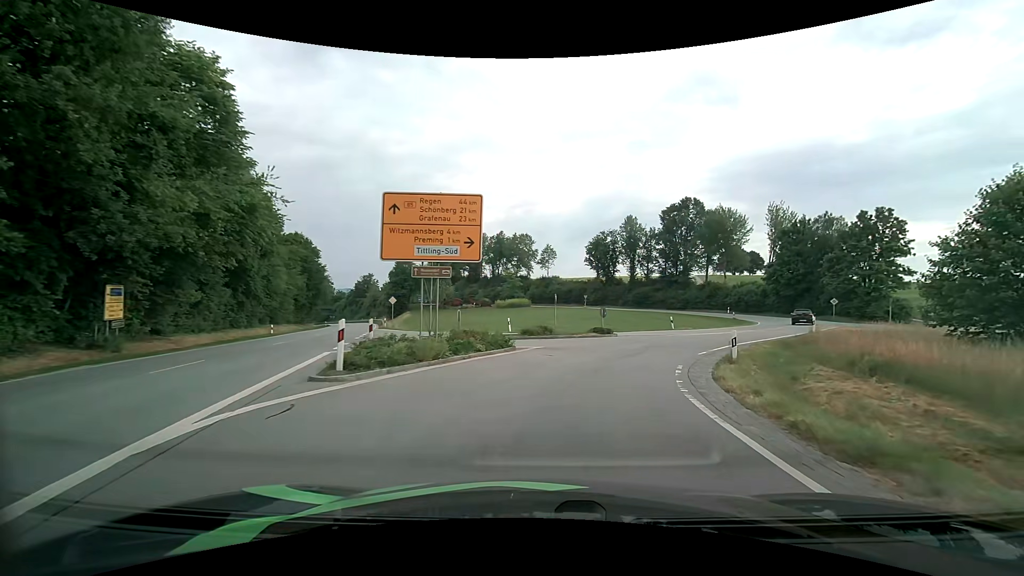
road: tertiary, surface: asphalt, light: Day
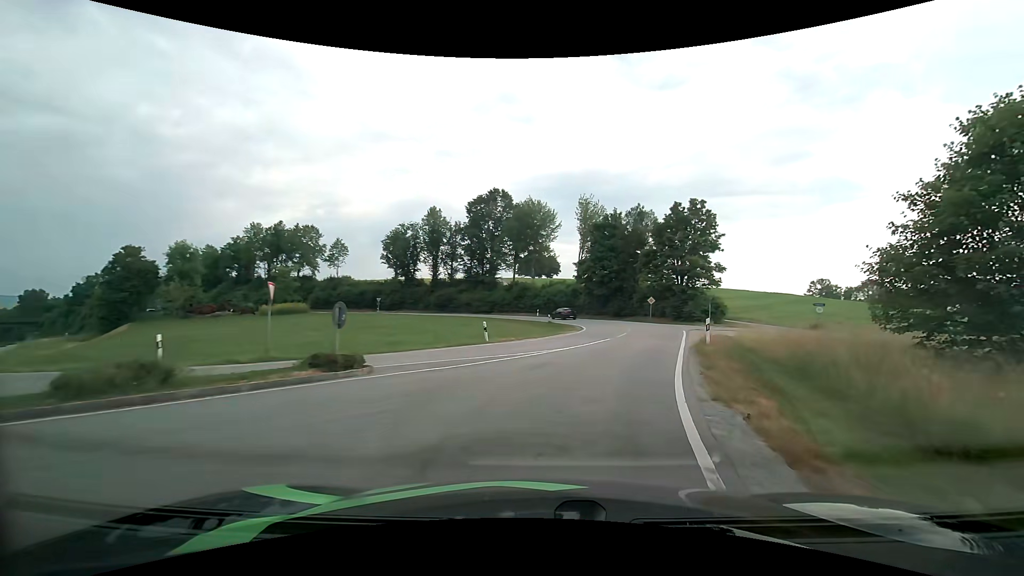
(+2.9, +16.2) m; +21°
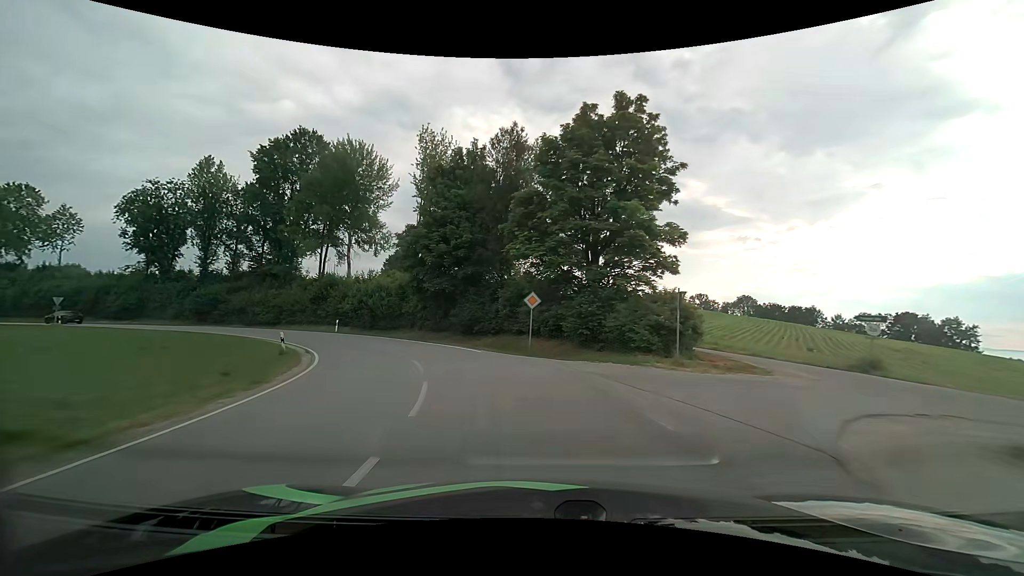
(+7.1, +31.5) m; +14°
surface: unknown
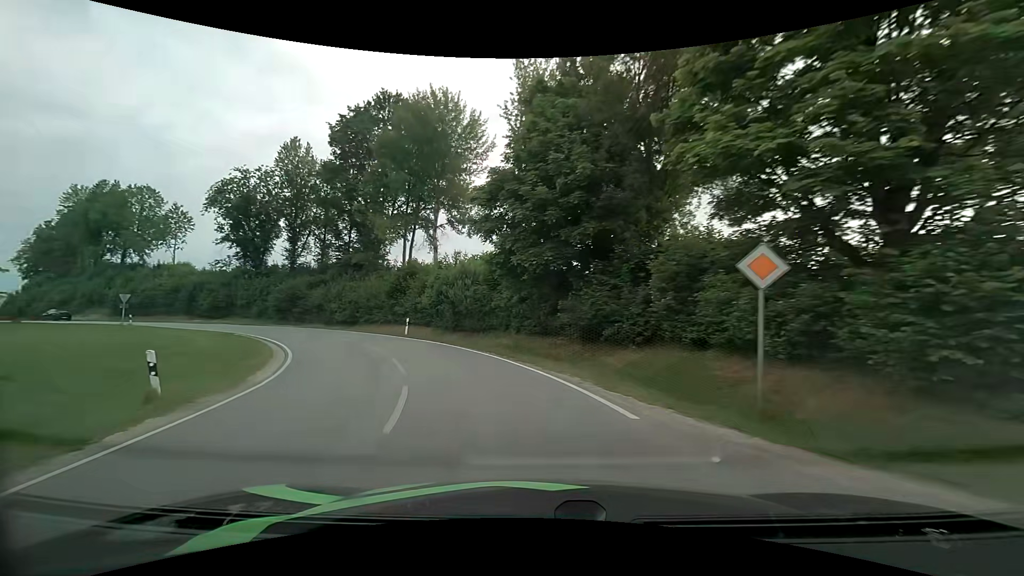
(-1.5, +13.8) m; -14°
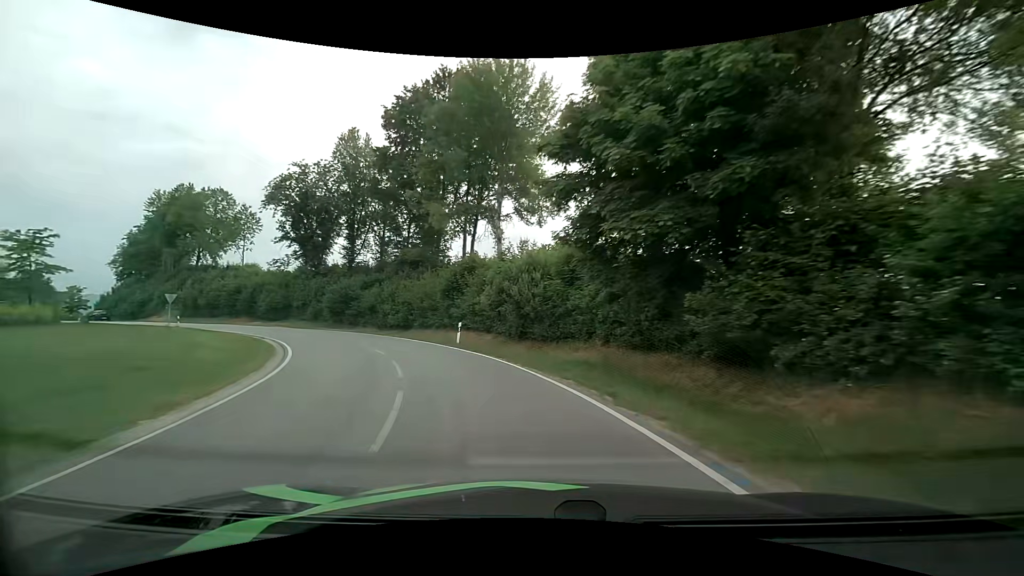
(-0.5, +7.0) m; -8°
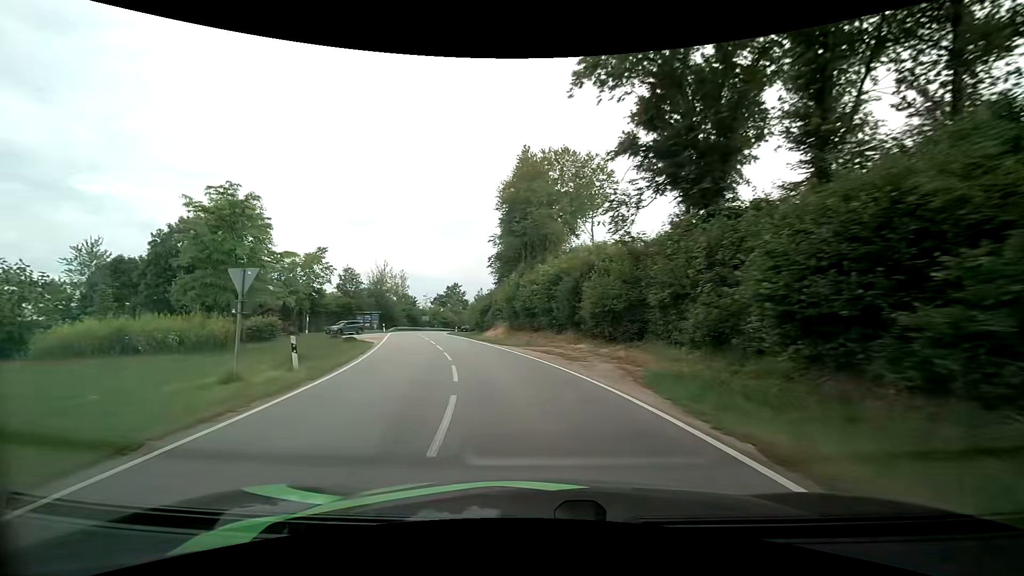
(-14.4, +34.6) m; -43°
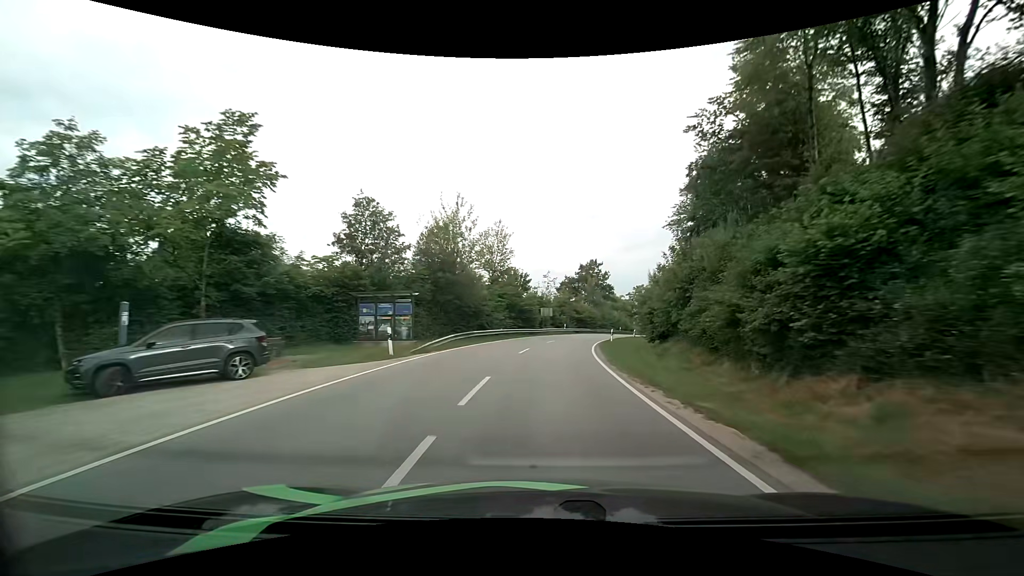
(-9.6, +45.2) m; -16°
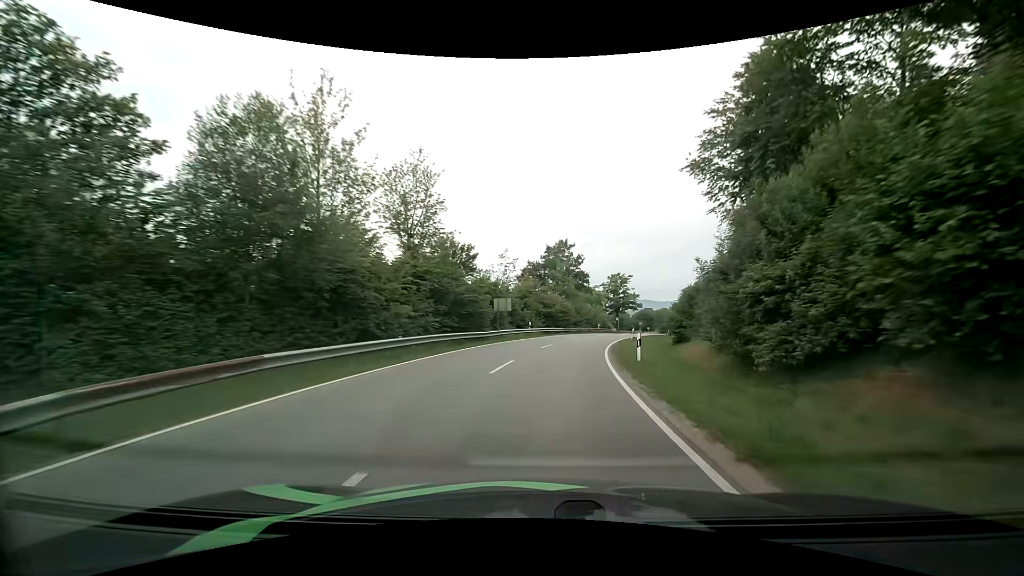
(+0.6, +20.2) m; +4°
(0, +10) (+1, +20) (+3, +30) (+5, +40) (+7, +49) (+11, +59) (+14, +68) (+18, +77) (+22, +87) (+25, +96) m
